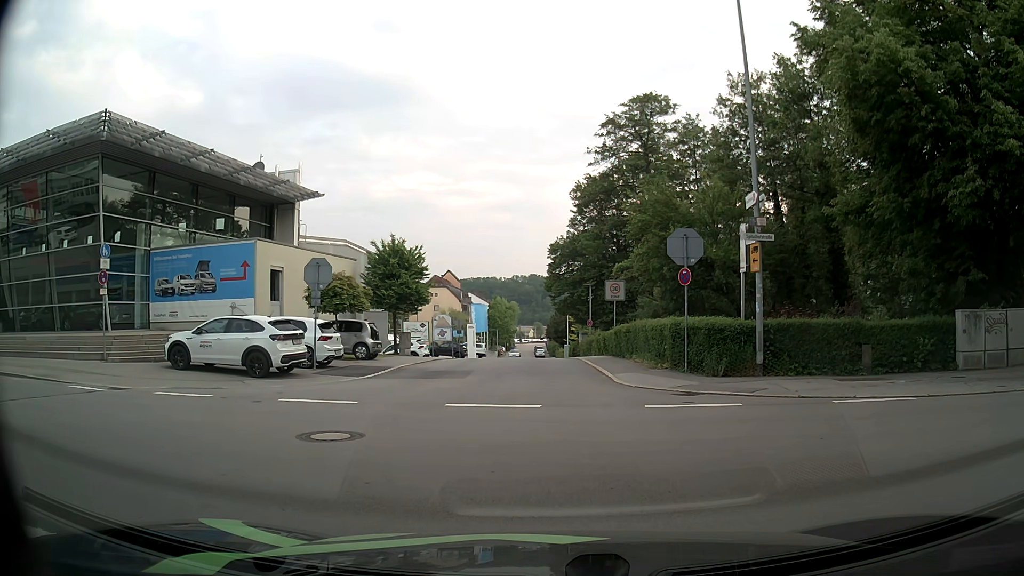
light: Day
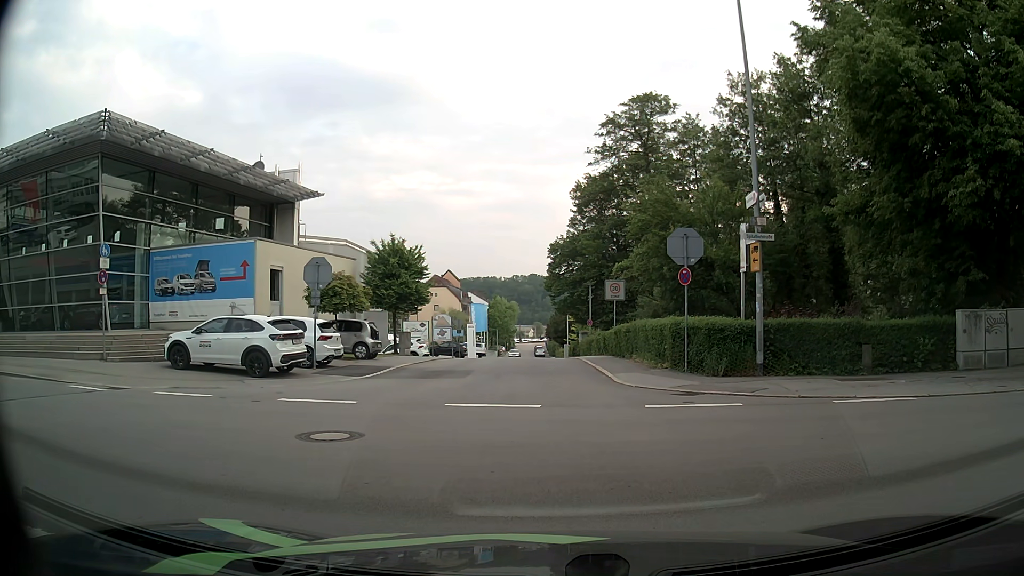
(0.0, +0.1) m; 0°
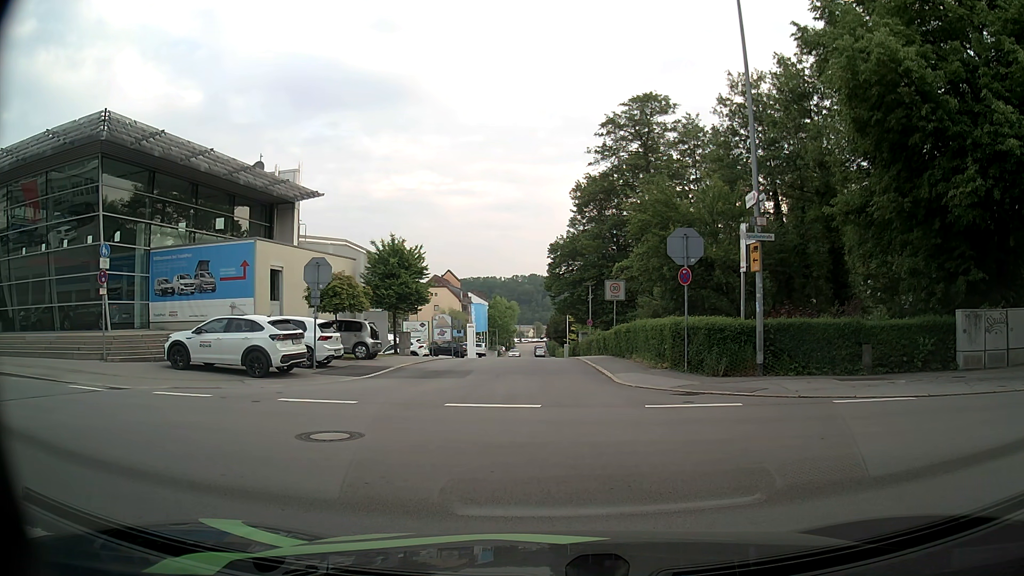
(0.0, +0.1) m; 0°
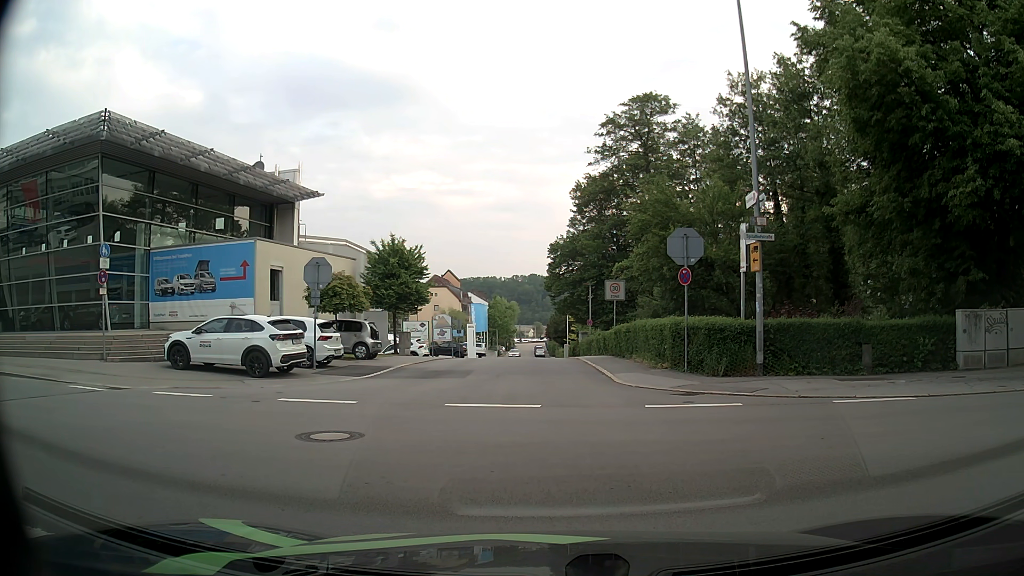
(0.0, 0.0) m; 0°
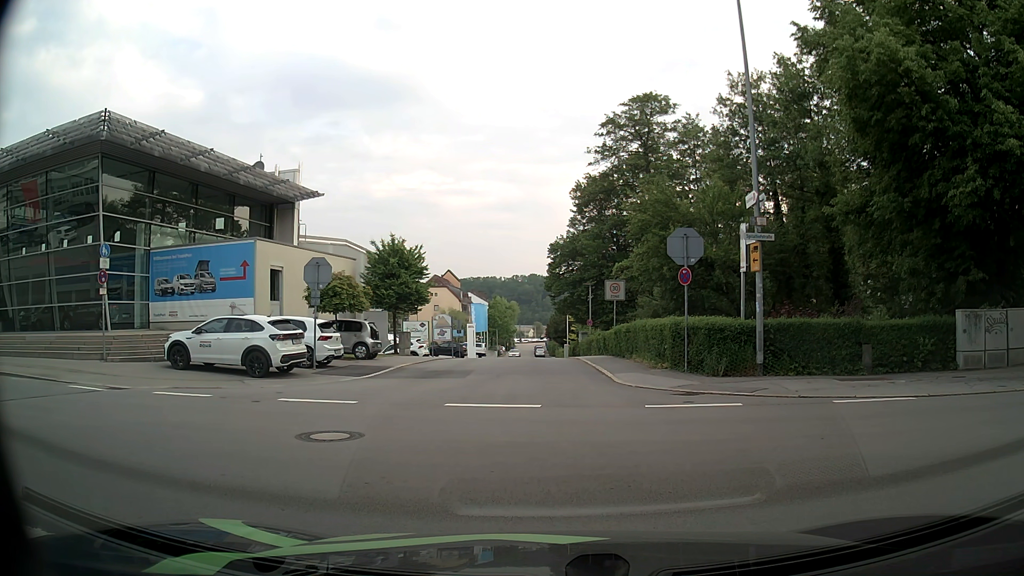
(0.0, 0.0) m; 0°
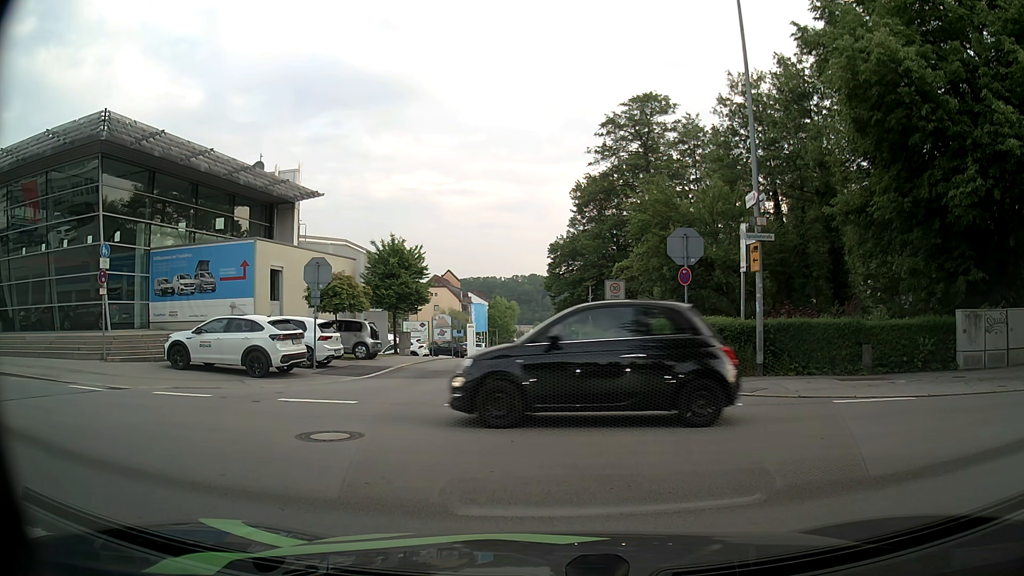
(0.0, 0.0) m; 0°
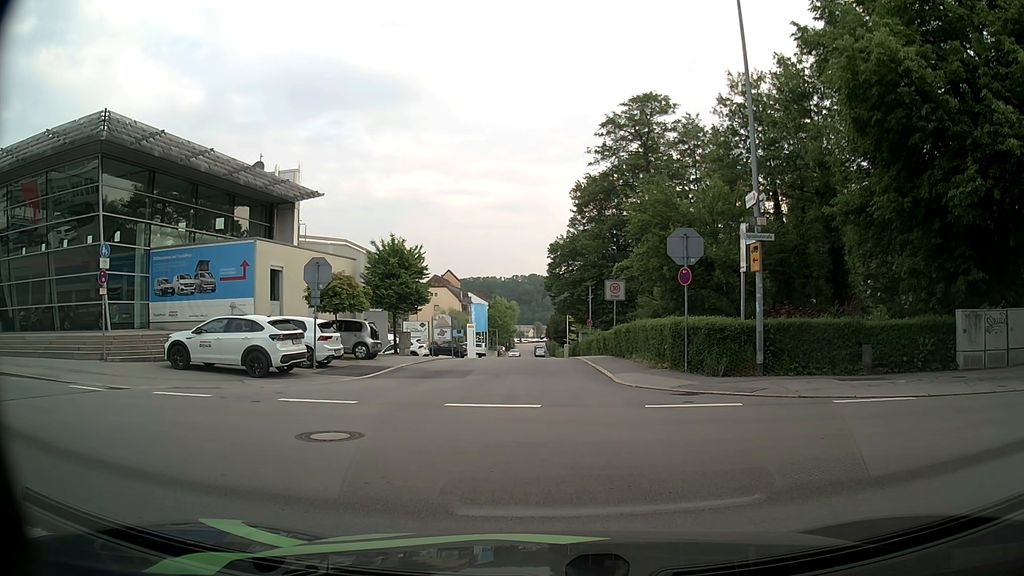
(0.0, 0.0) m; 0°
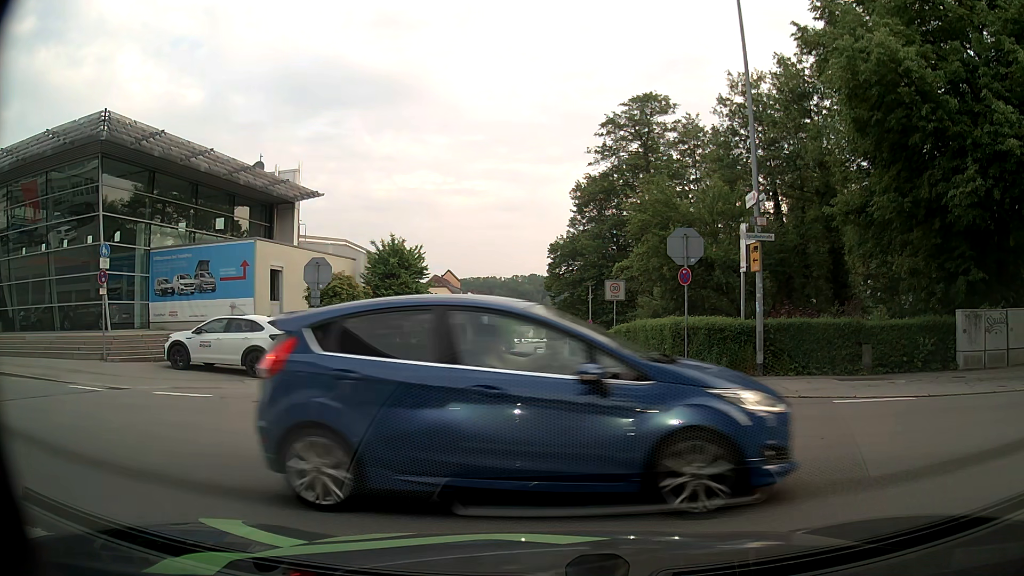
(0.0, 0.0) m; 0°
(-4, +9) (-13, +13) (-22, +15) (-32, +17) (-42, +18) (-52, +20) (-62, +21) (-72, +23) (-82, +25) (-91, +26) m
